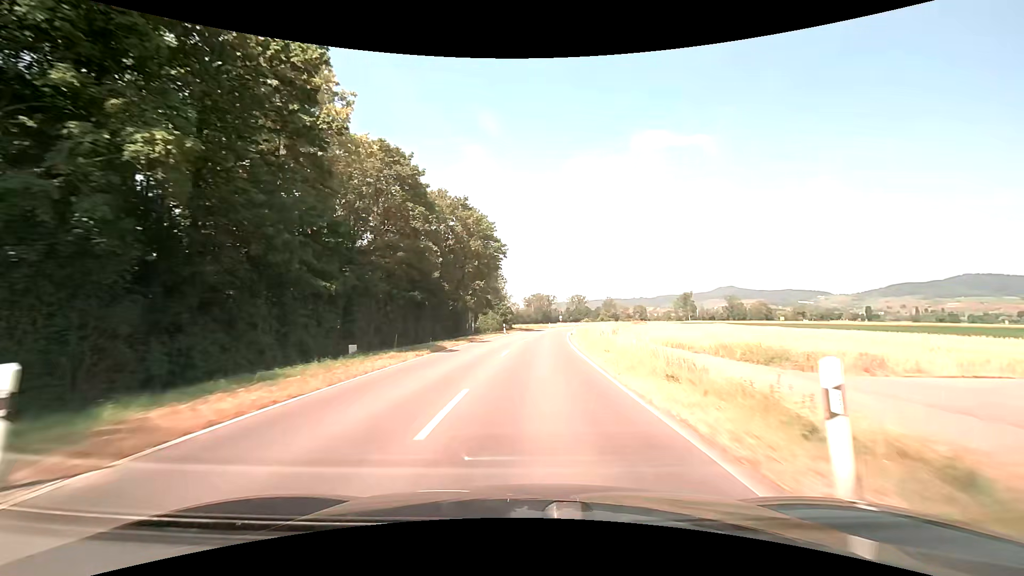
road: secondary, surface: asphalt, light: Day
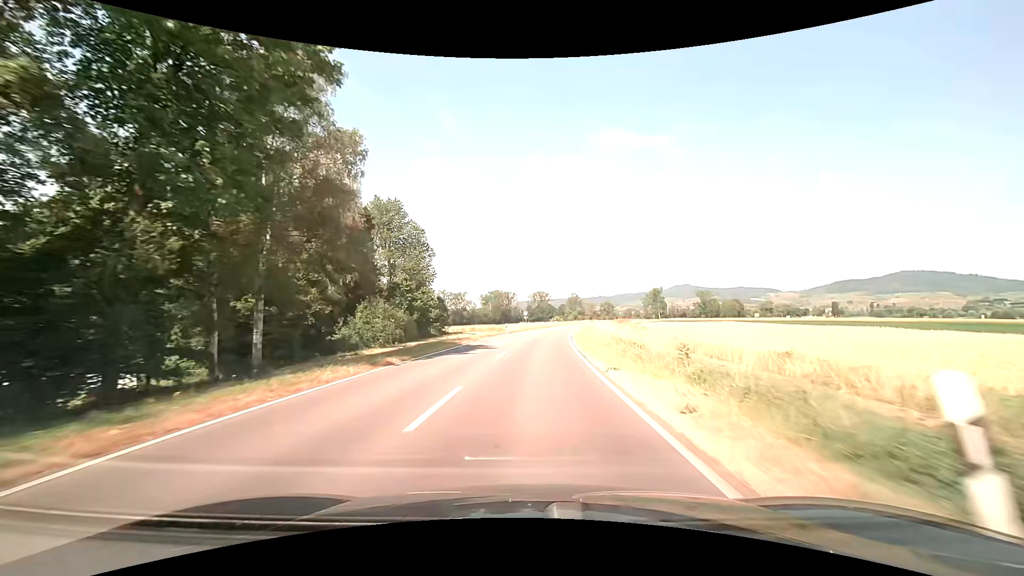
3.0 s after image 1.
(+2.5, +52.2) m; +4°
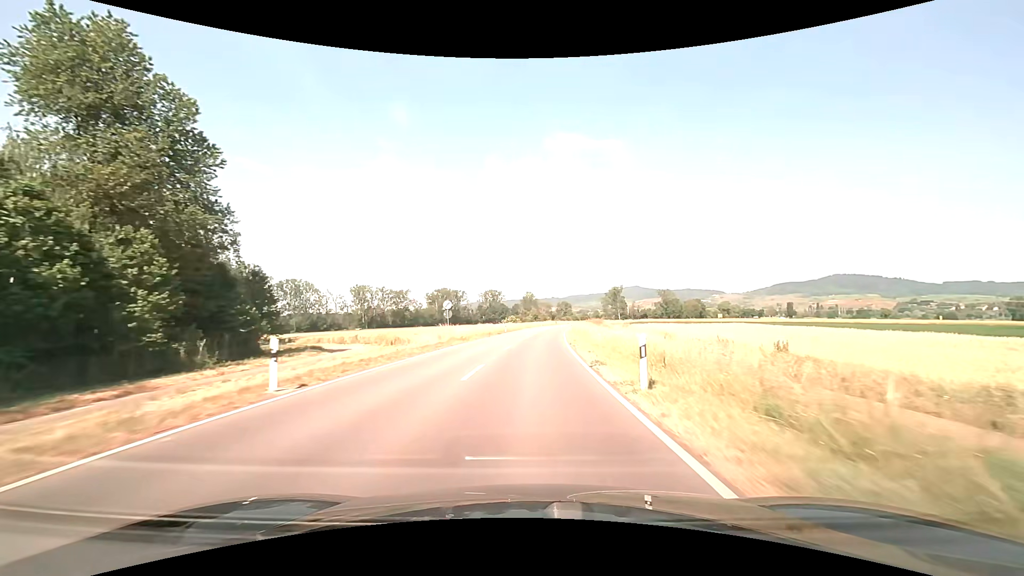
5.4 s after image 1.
(+1.9, +43.2) m; +5°
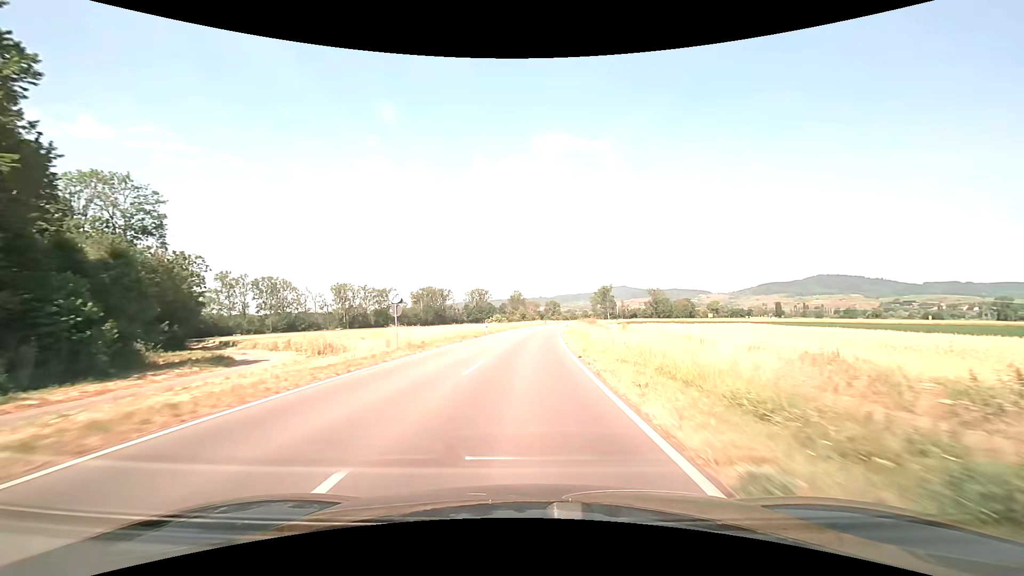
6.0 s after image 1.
(+0.2, +11.0) m; +2°
(0, +10) (0, +20) (+1, +30) (+1, +40) (+2, +50) (+2, +60) (+3, +70) (+4, +80) (+5, +90) (+6, +100) m
